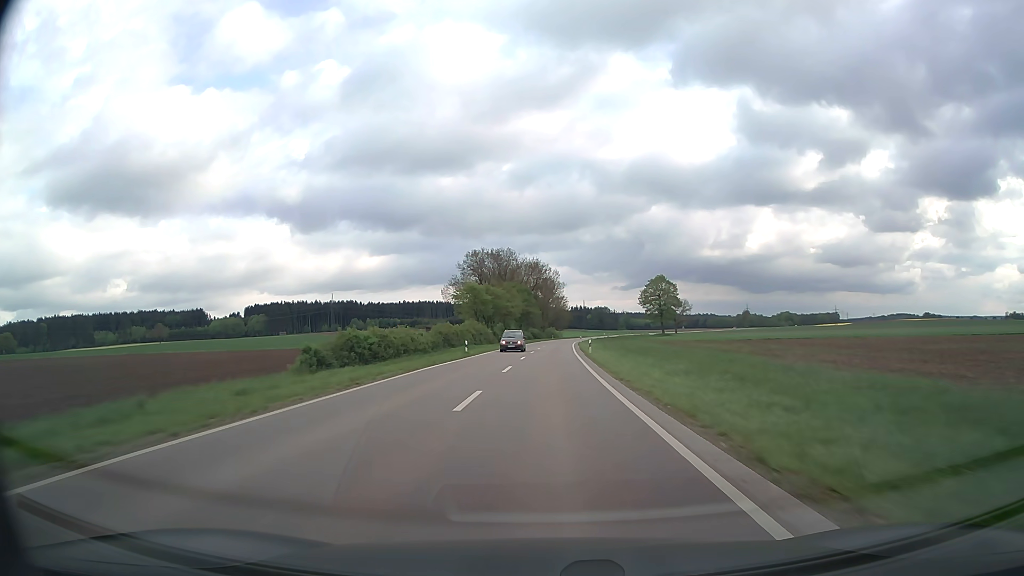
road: secondary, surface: asphalt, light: Day
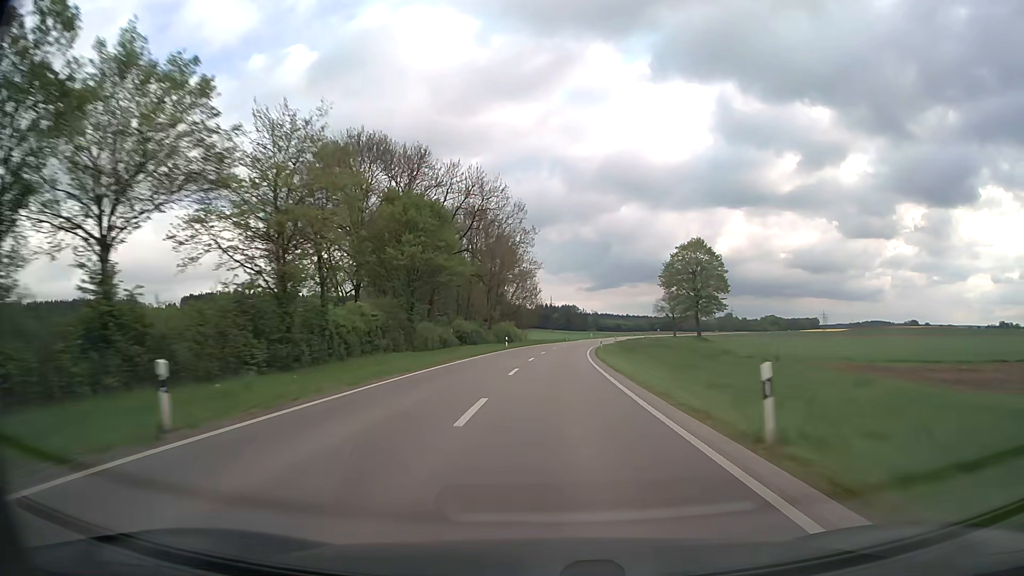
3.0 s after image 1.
(+1.8, +85.7) m; +3°
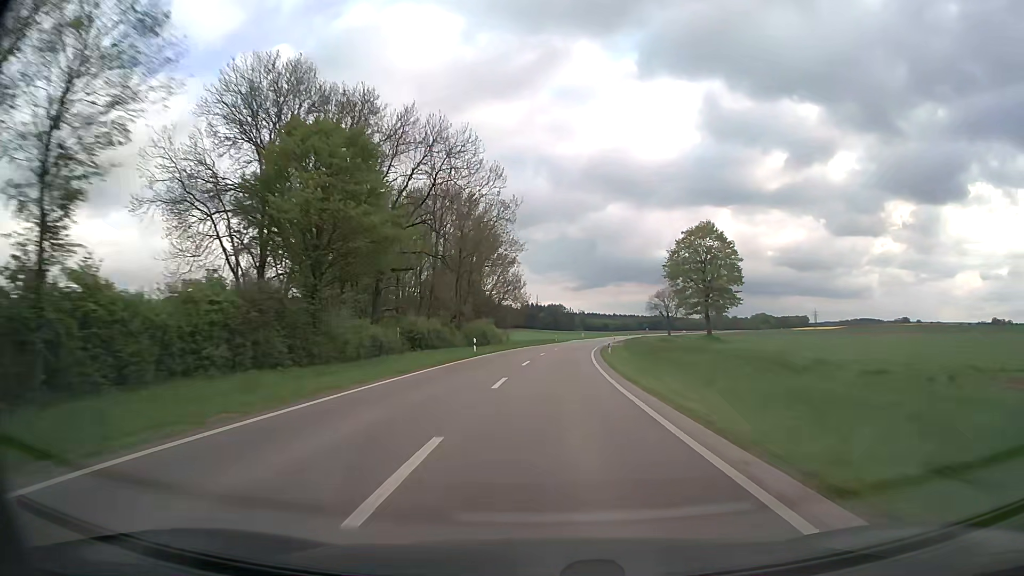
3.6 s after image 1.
(+0.2, +17.3) m; +1°
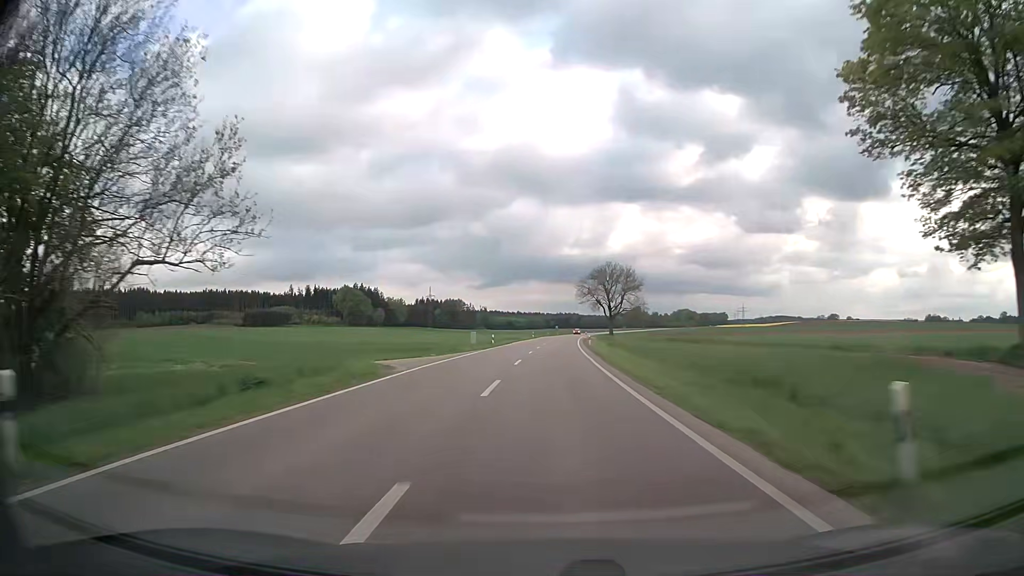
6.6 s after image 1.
(+5.9, +86.3) m; +8°
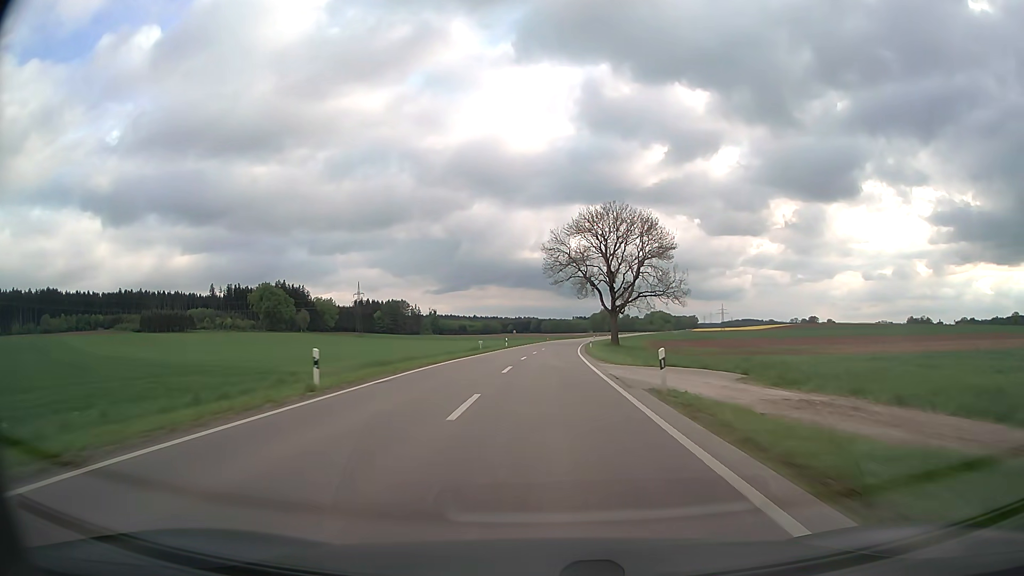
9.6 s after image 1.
(+2.8, +86.9) m; +3°
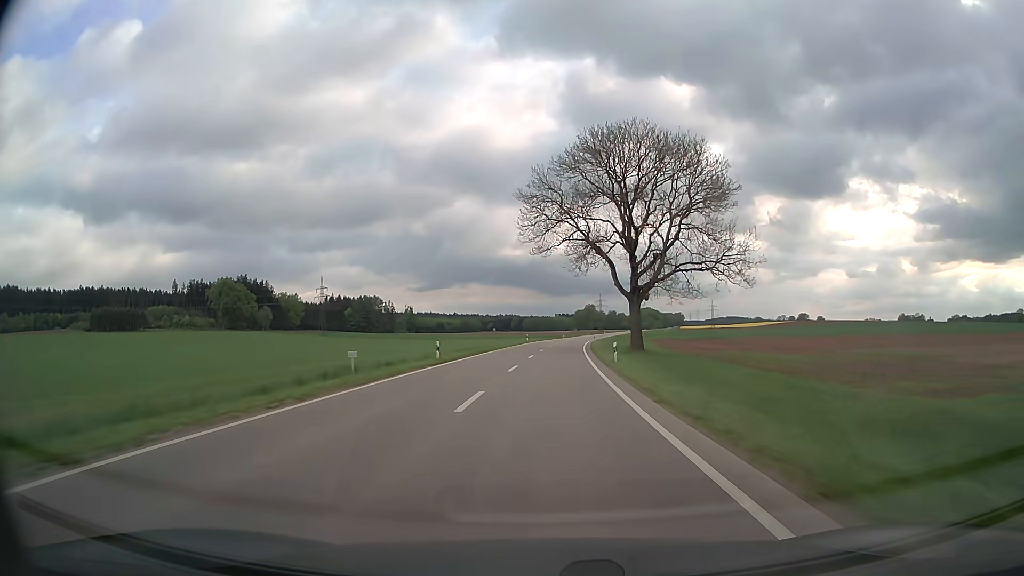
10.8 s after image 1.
(+0.4, +34.8) m; +1°
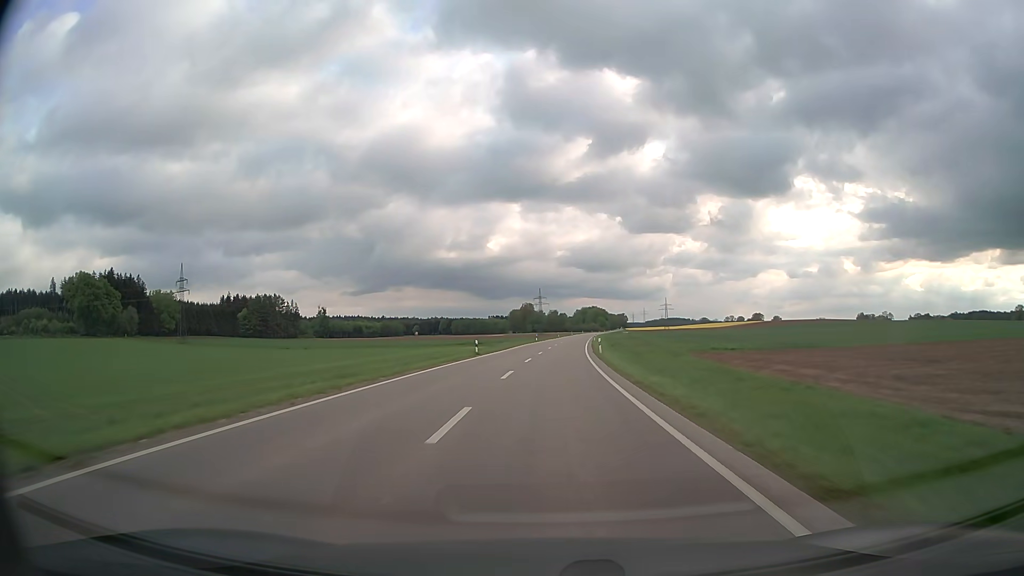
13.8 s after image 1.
(+4.0, +86.9) m; +5°
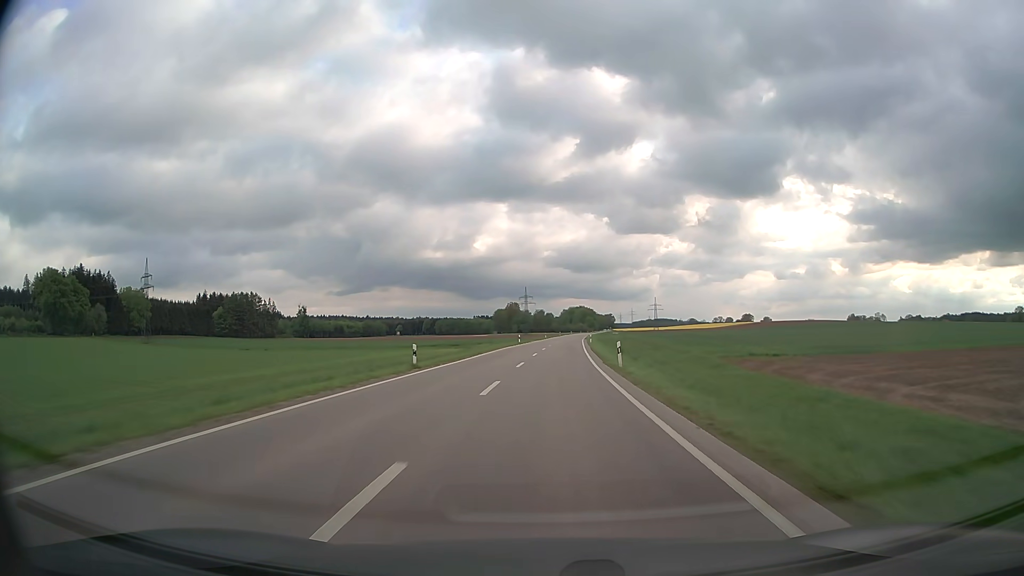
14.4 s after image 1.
(+0.2, +17.4) m; +1°
(0, +10) (0, +20) (0, +30) (+1, +40) (+1, +50) (+2, +60) (+2, +70) (+3, +80) (+4, +90) (+4, +100) m
